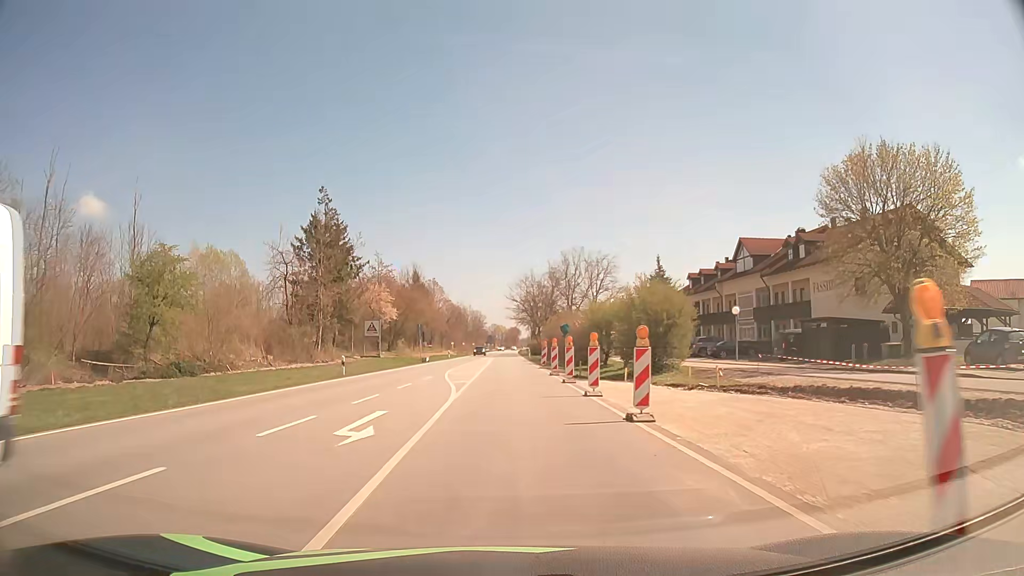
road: secondary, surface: asphalt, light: Day
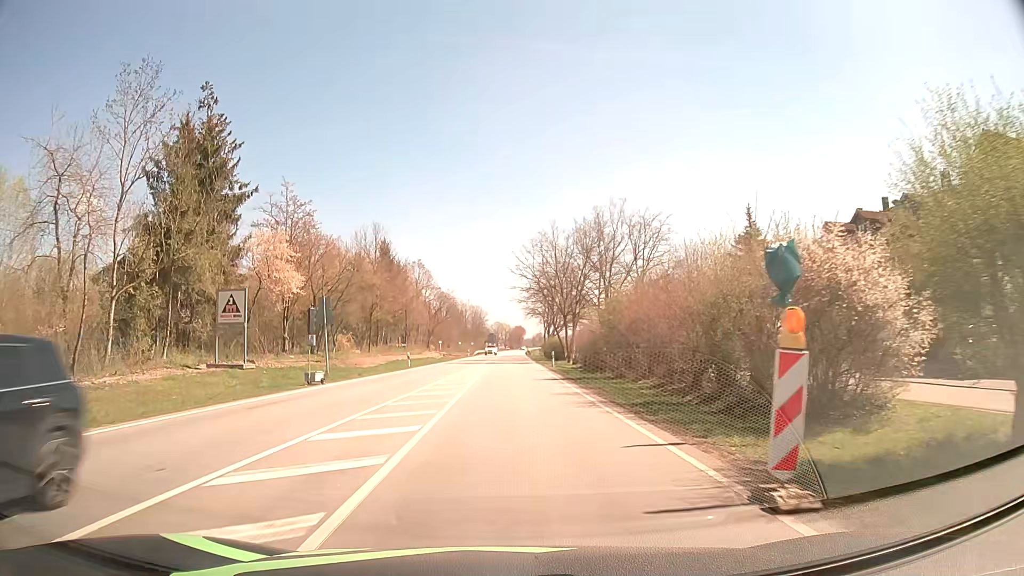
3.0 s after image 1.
(-0.1, +36.1) m; 0°
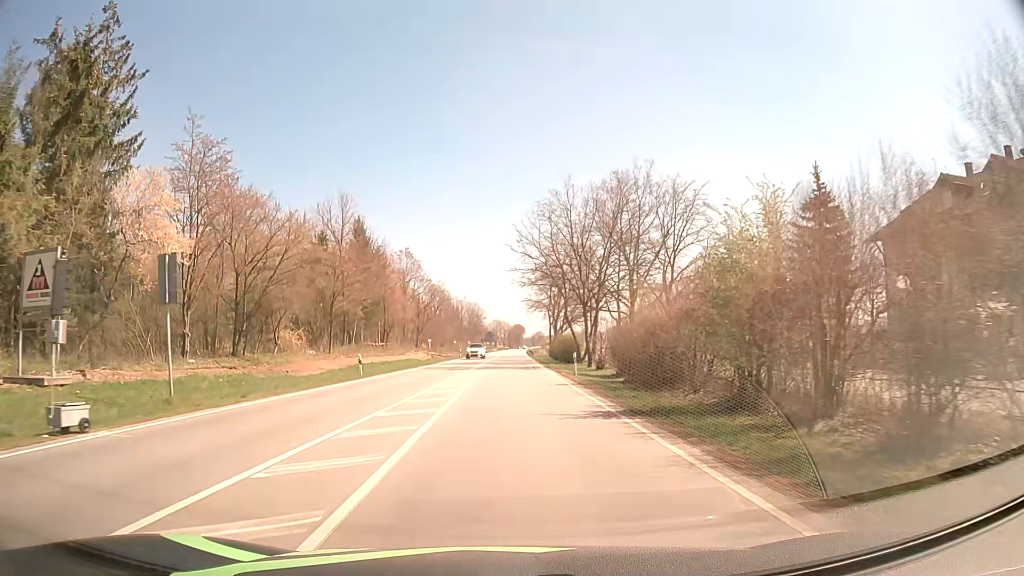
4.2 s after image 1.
(0.0, +15.0) m; 0°
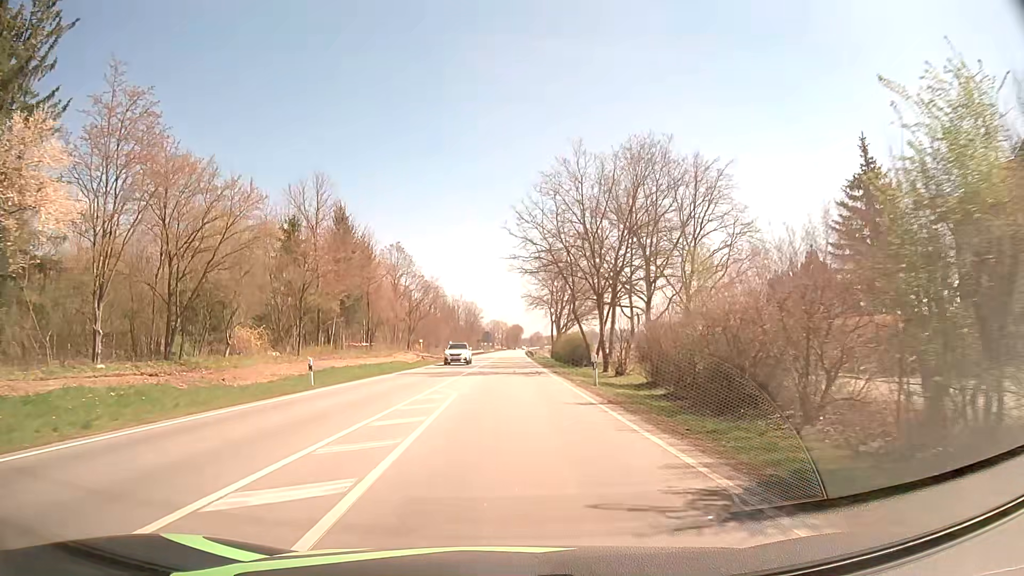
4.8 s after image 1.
(0.0, +7.7) m; 0°
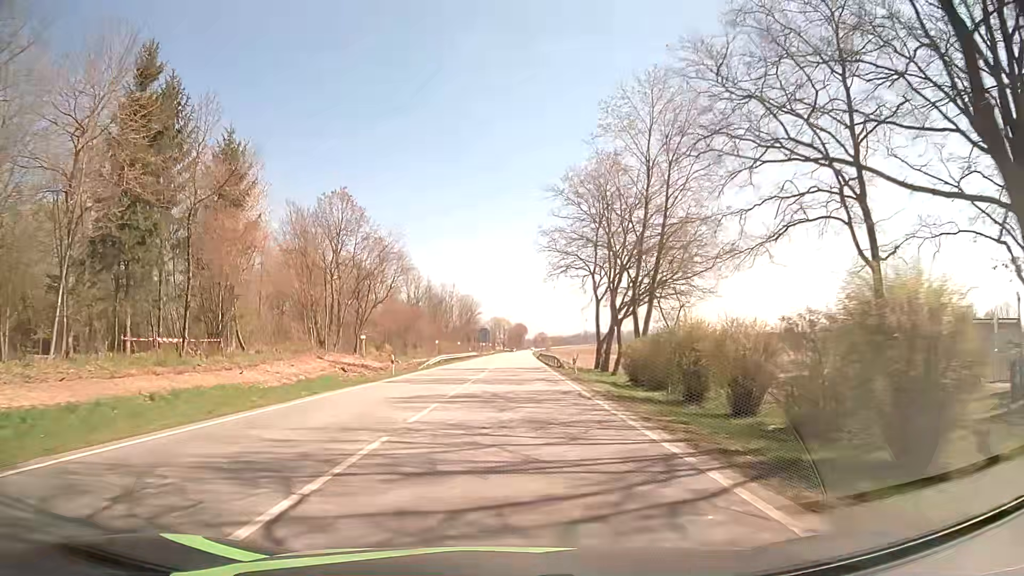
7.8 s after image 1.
(-0.1, +39.6) m; 0°
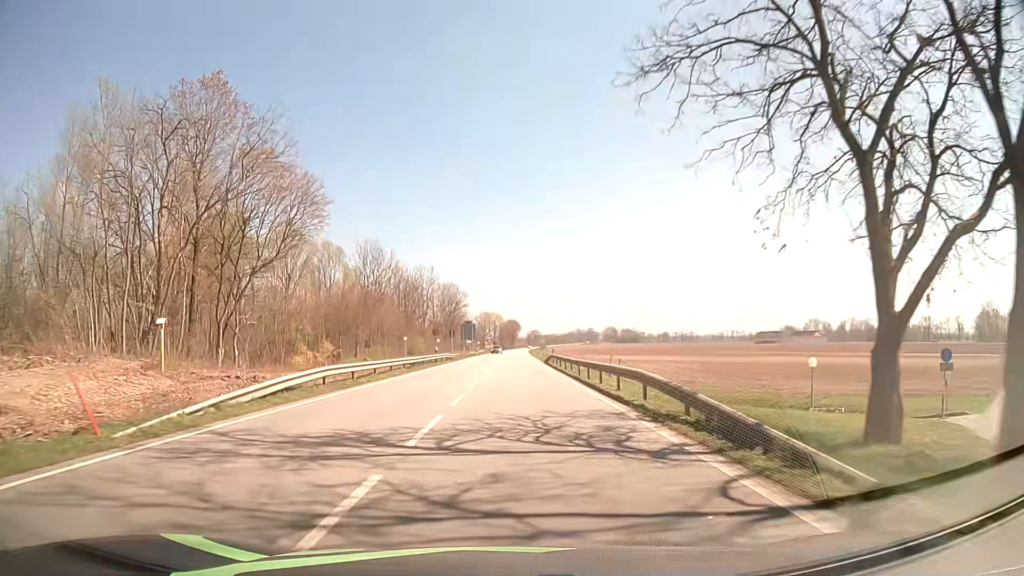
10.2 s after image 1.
(0.0, +33.2) m; +1°
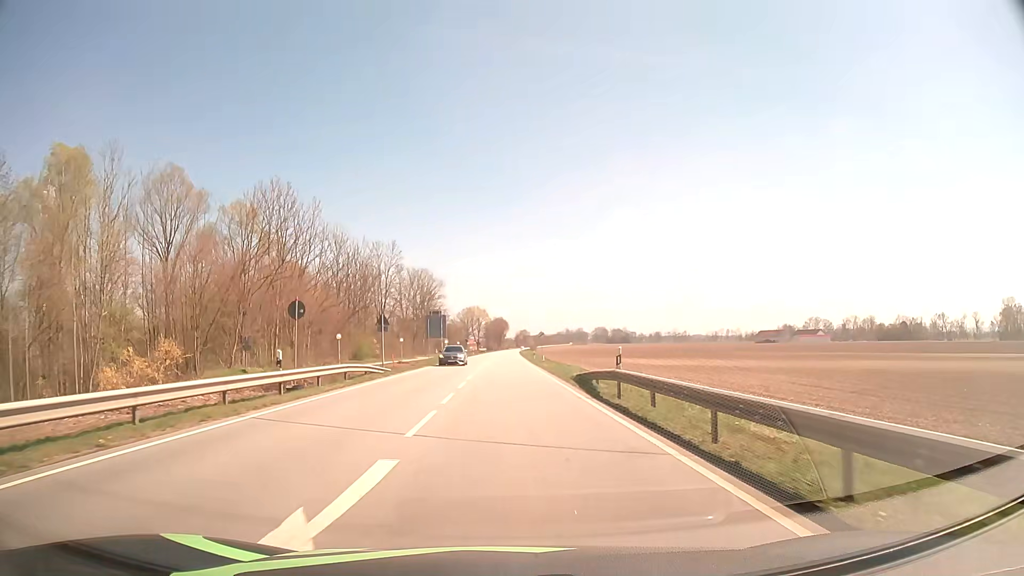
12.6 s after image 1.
(+0.4, +35.2) m; +1°
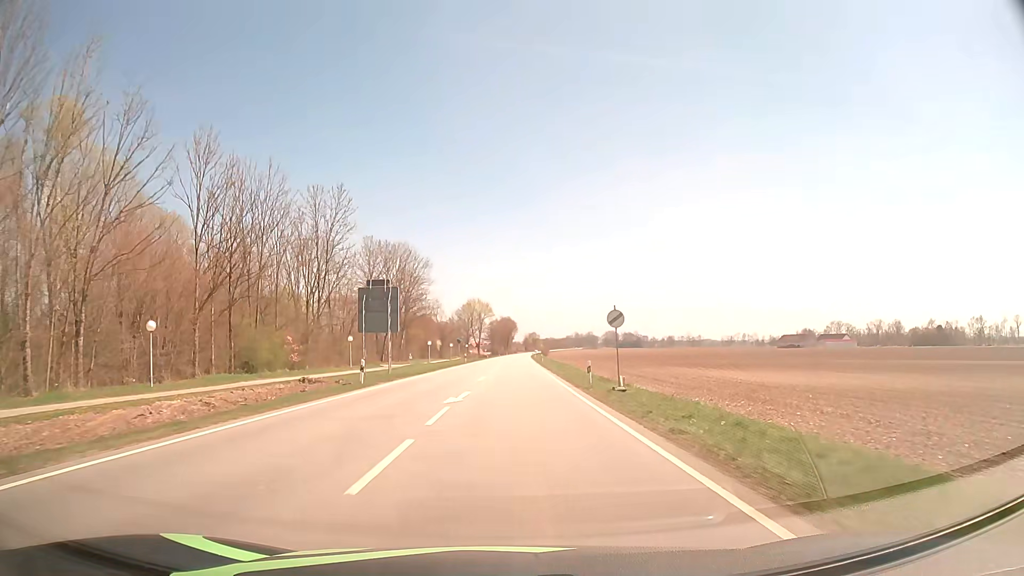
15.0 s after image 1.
(-0.2, +40.2) m; -1°
(0, +10) (0, +20) (0, +30) (0, +40) (0, +50) (0, +60) (+1, +70) (+1, +80) (+1, +90) (+1, +100) m
